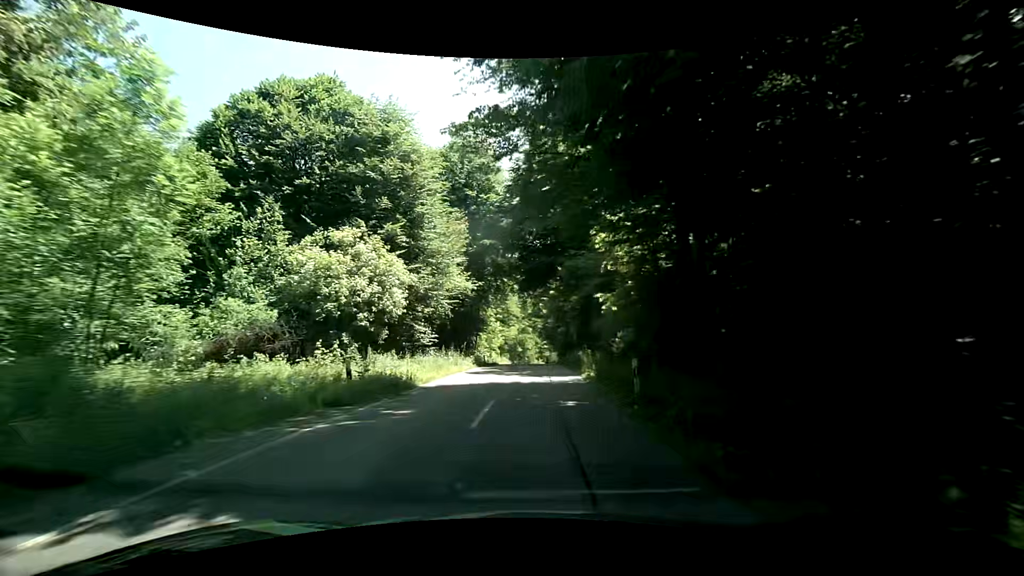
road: tertiary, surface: asphalt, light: Day
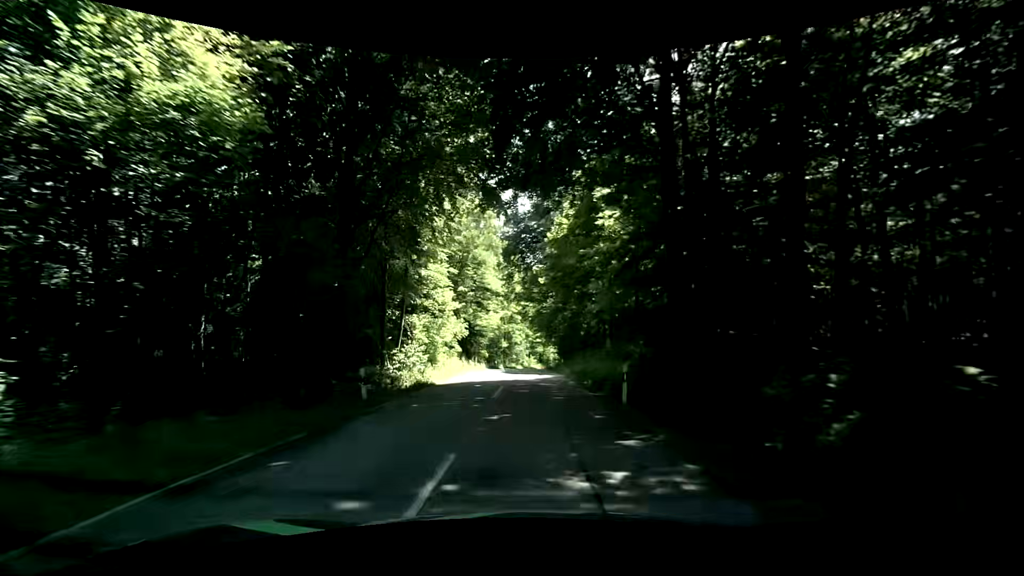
(-0.1, +28.8) m; 0°
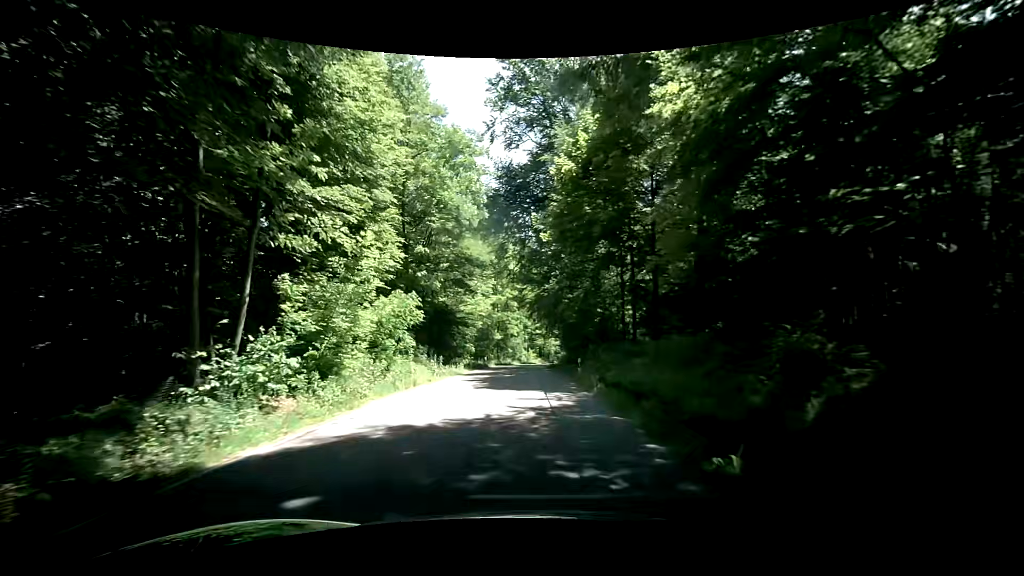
(+0.1, +14.2) m; +1°
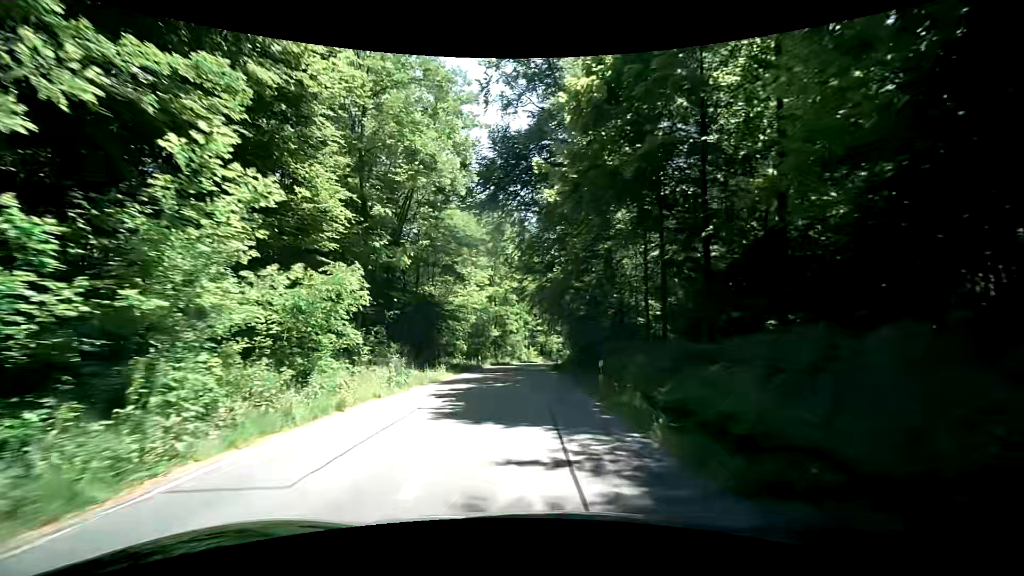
(0.0, +7.1) m; 0°
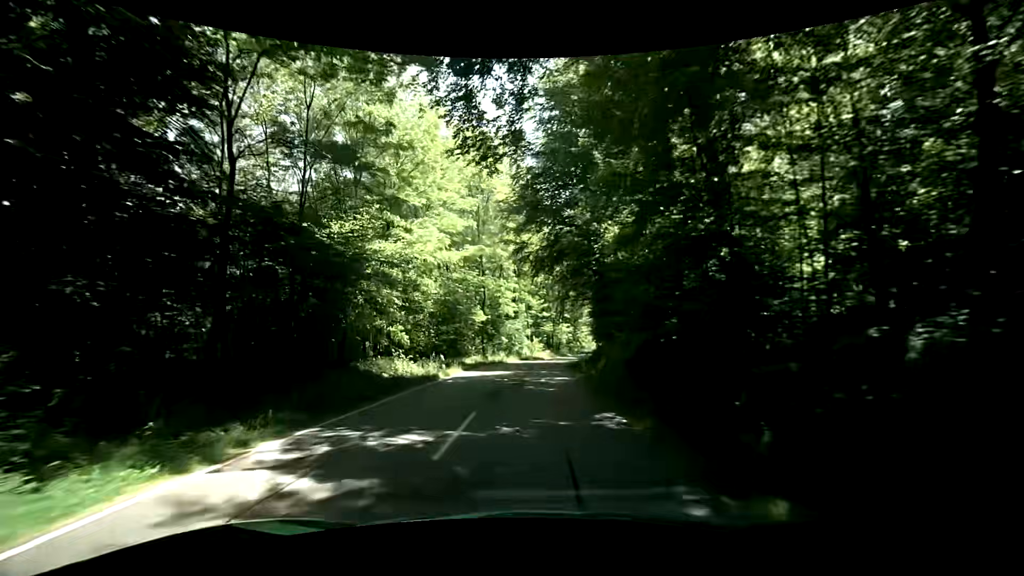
(-0.1, +21.6) m; -1°
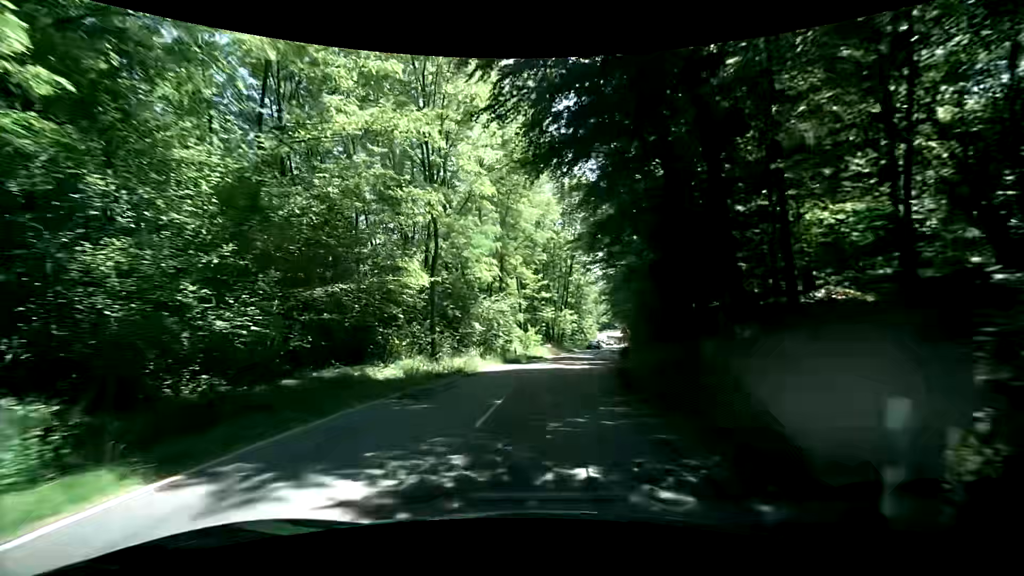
(-0.2, +22.1) m; 0°
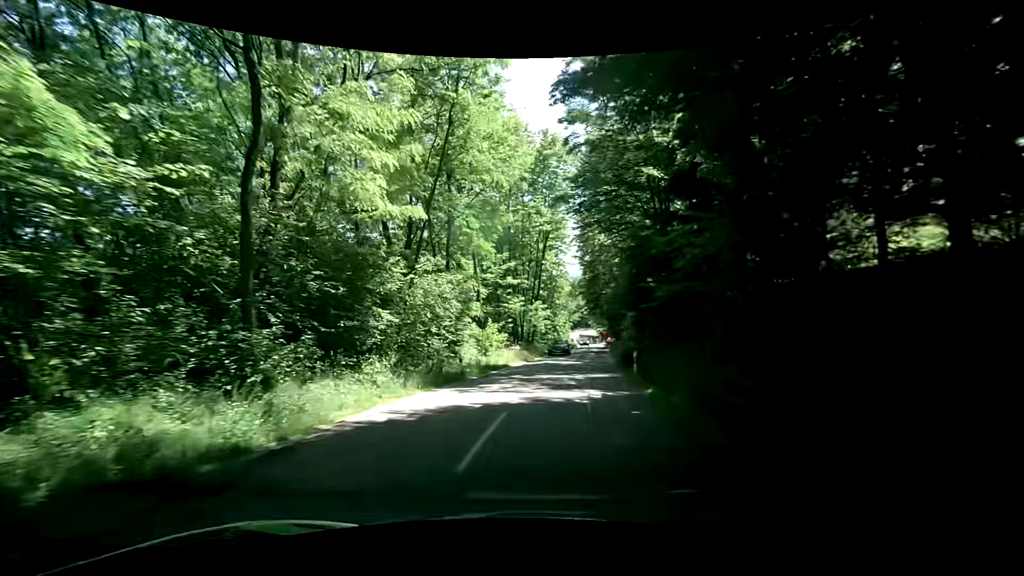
(+0.5, +13.8) m; +5°
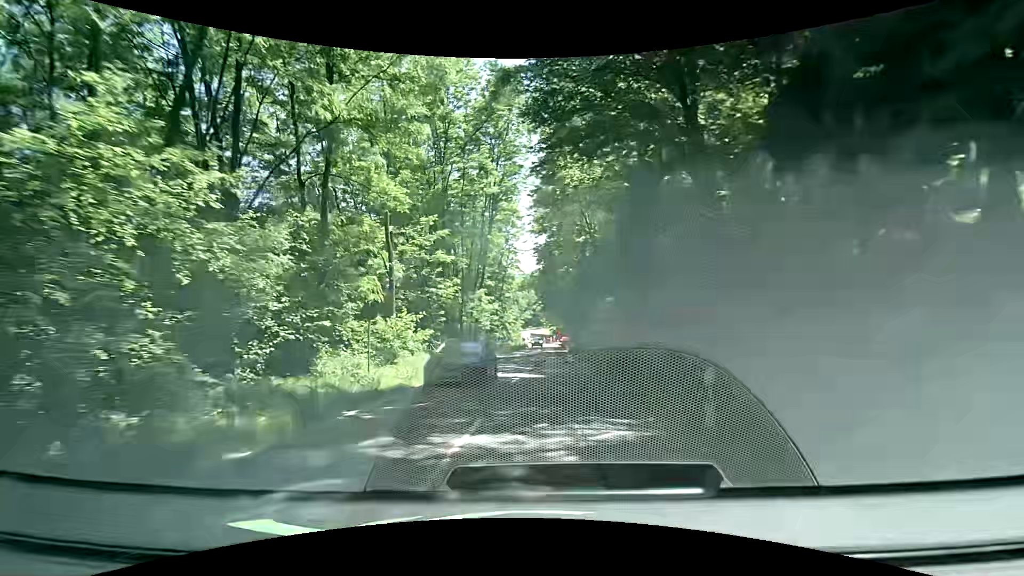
(+0.4, +12.3) m; +4°
